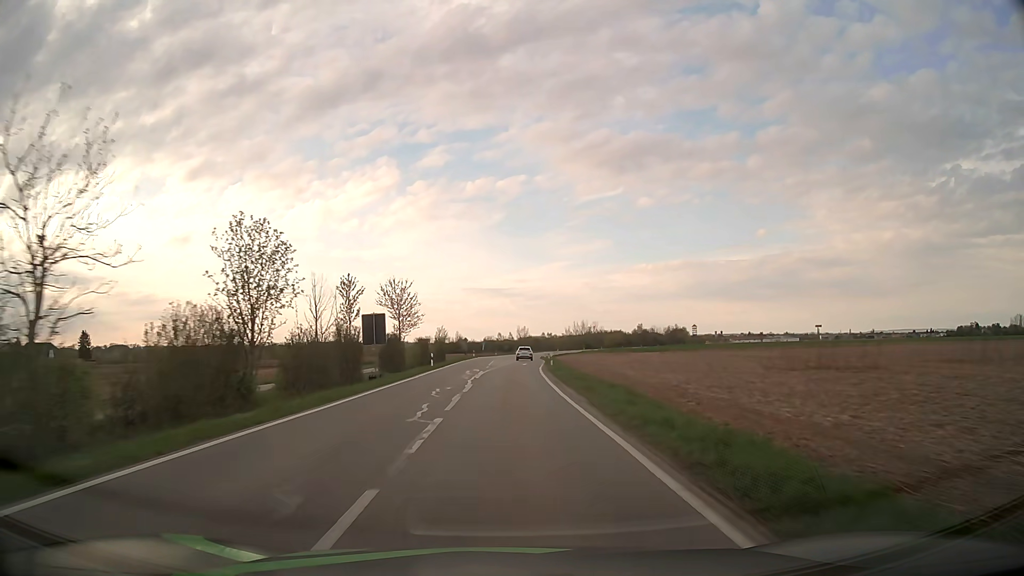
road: tertiary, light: Day
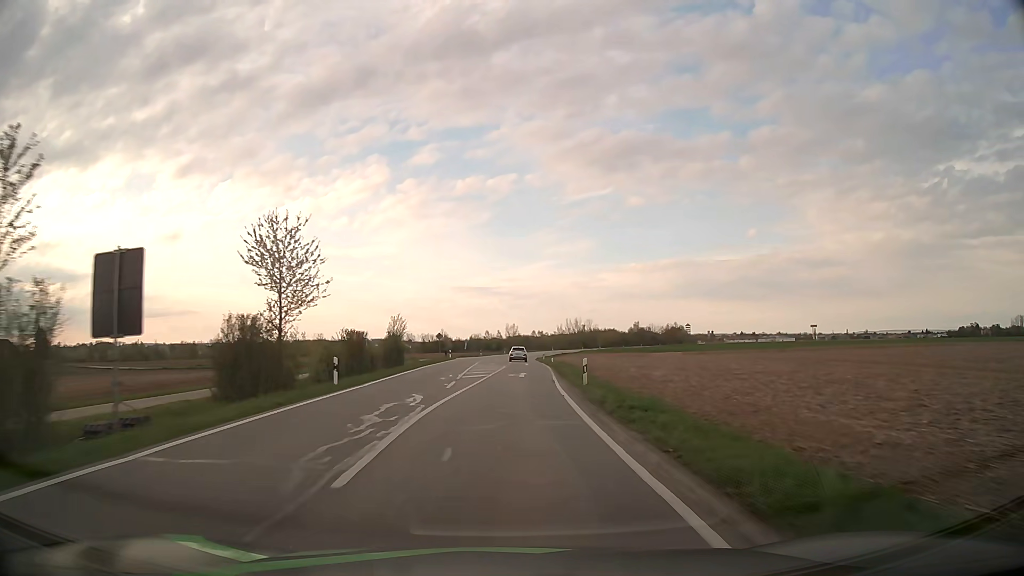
(+0.1, +23.7) m; +1°
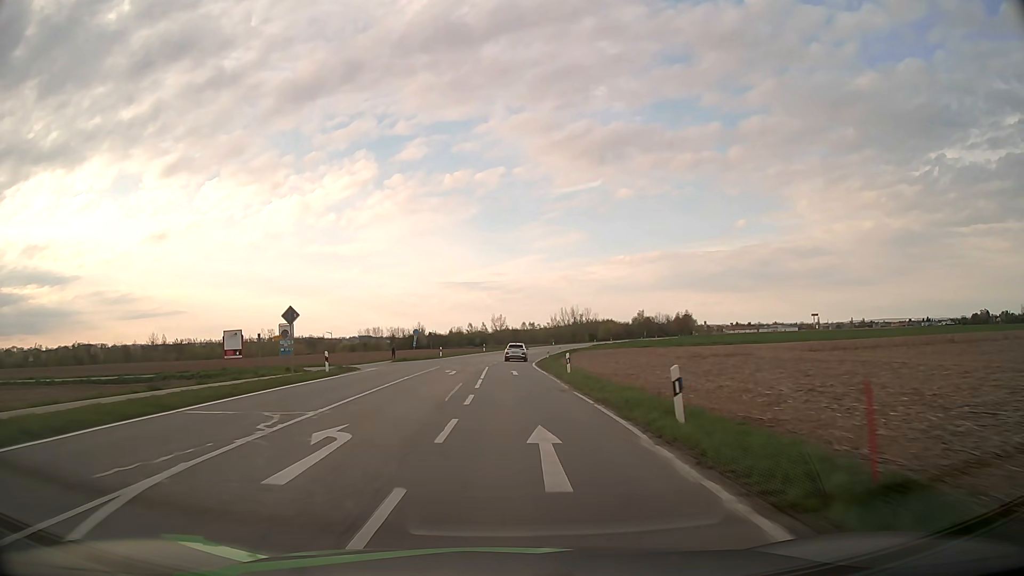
(+1.1, +47.0) m; +1°
(0, +10) (0, +20) (0, +30) (0, +40) (+1, +50) (+1, +60) (+2, +70) (+3, +80) (+5, +90) (+7, +100) m
